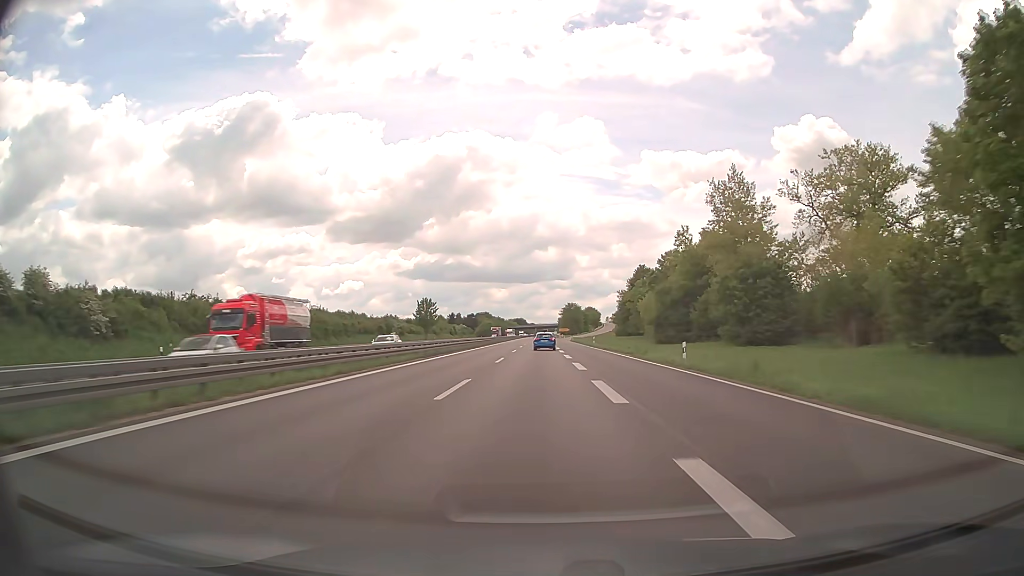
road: trunk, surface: asphalt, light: Day
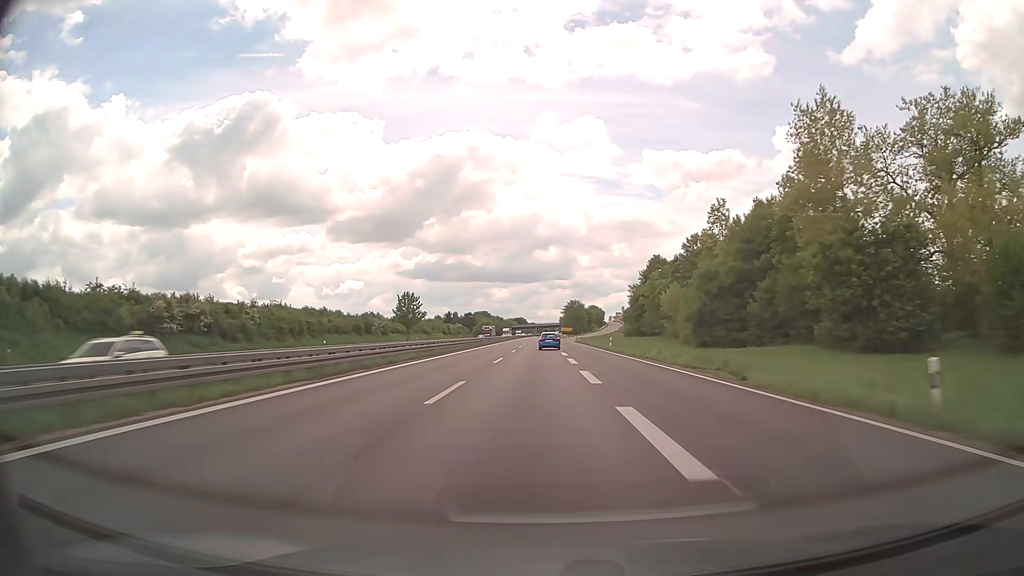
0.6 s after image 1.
(0.0, +18.9) m; 0°
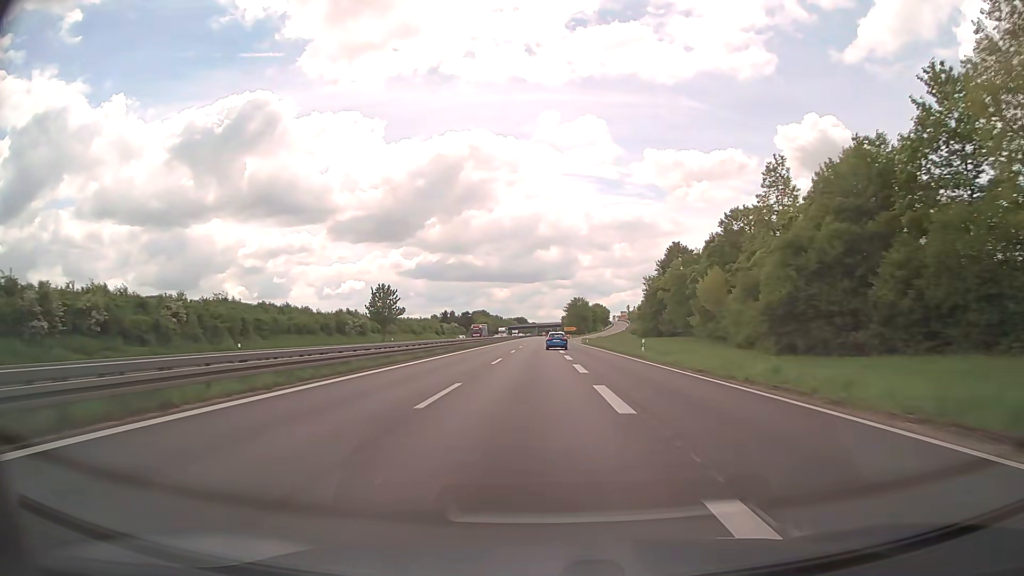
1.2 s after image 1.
(0.0, +18.9) m; 0°
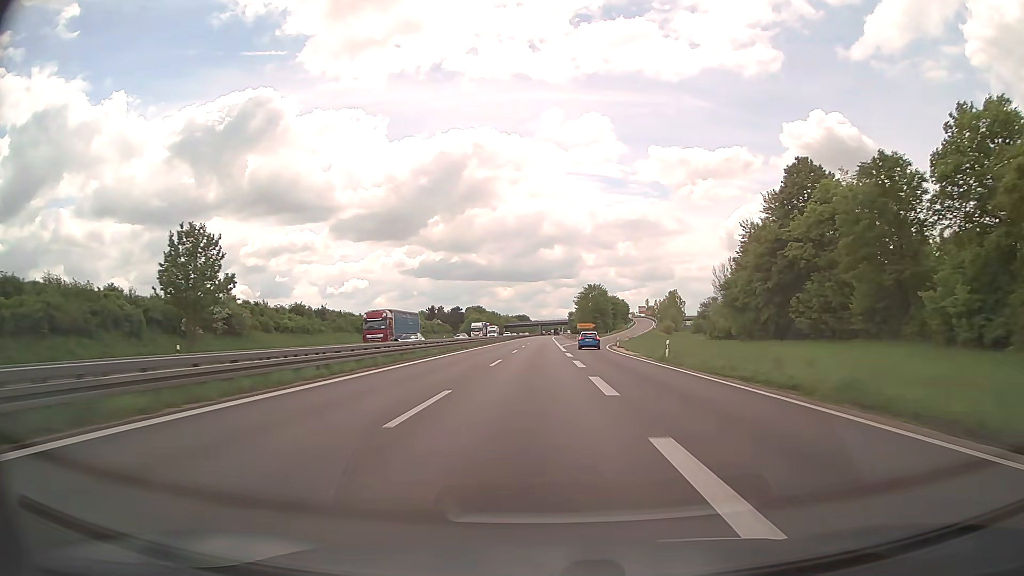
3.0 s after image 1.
(-0.1, +56.8) m; 0°
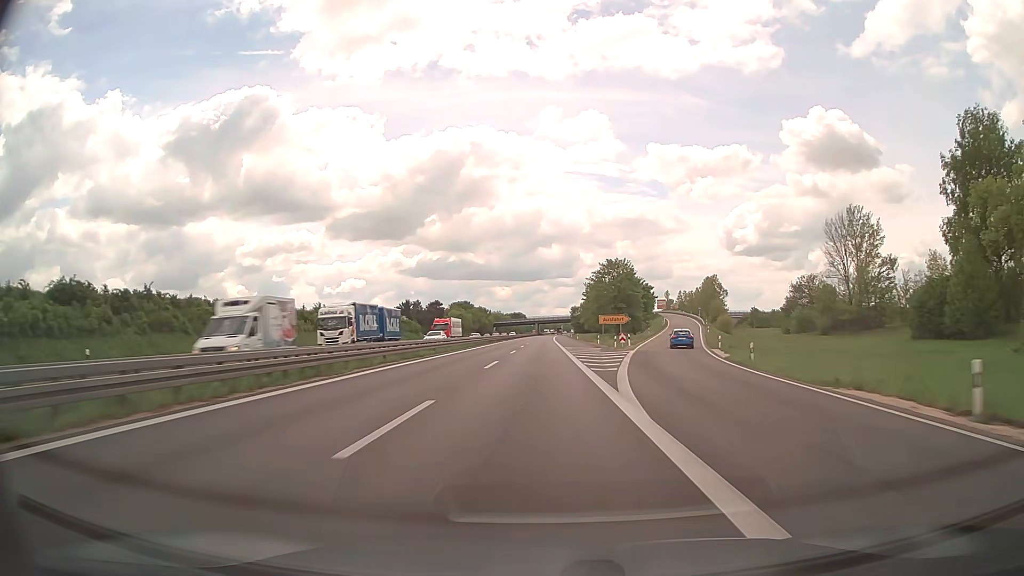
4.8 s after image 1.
(+0.1, +56.7) m; 0°
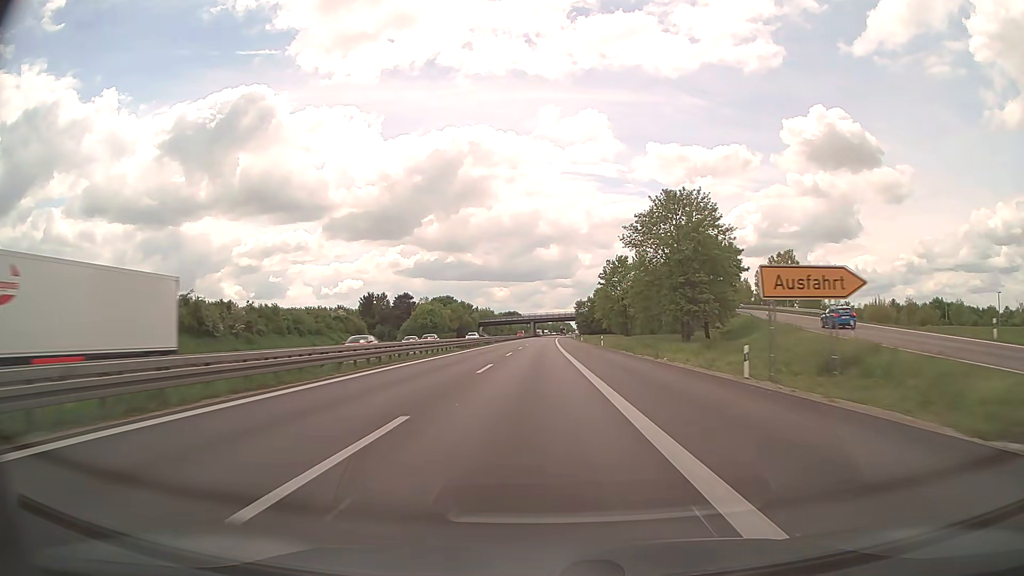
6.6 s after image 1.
(+0.1, +56.6) m; 0°
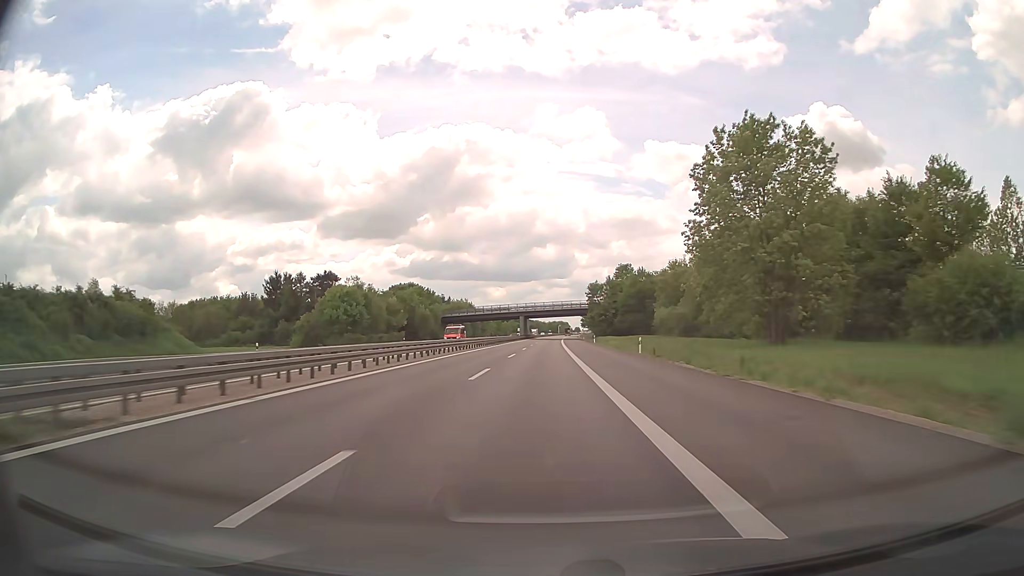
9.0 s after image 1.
(+0.2, +75.4) m; +1°
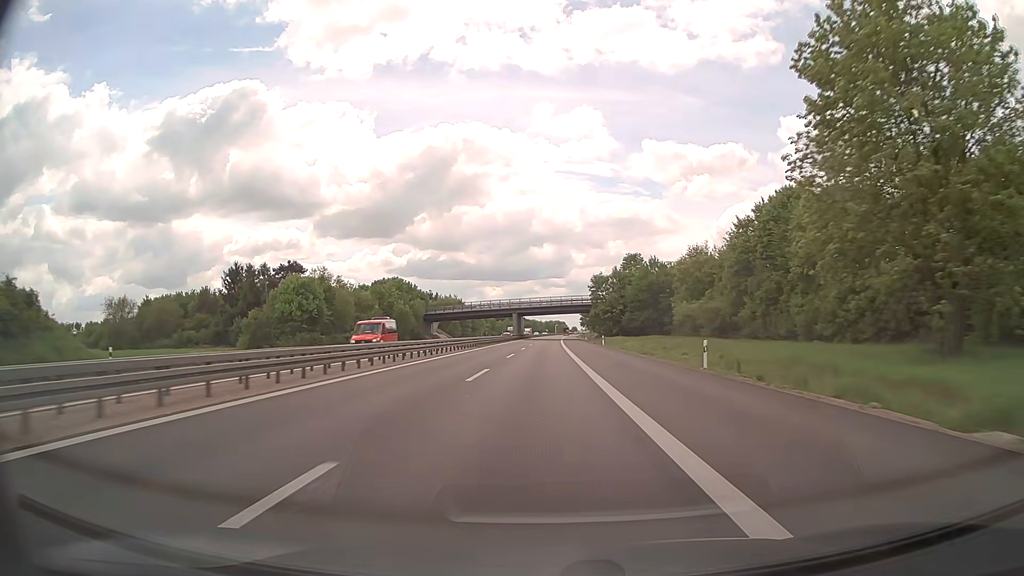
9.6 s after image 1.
(0.0, +18.8) m; 0°
(0, +10) (0, +20) (0, +30) (0, +40) (0, +50) (0, +60) (+1, +70) (+1, +80) (+1, +90) (+1, +100) m
